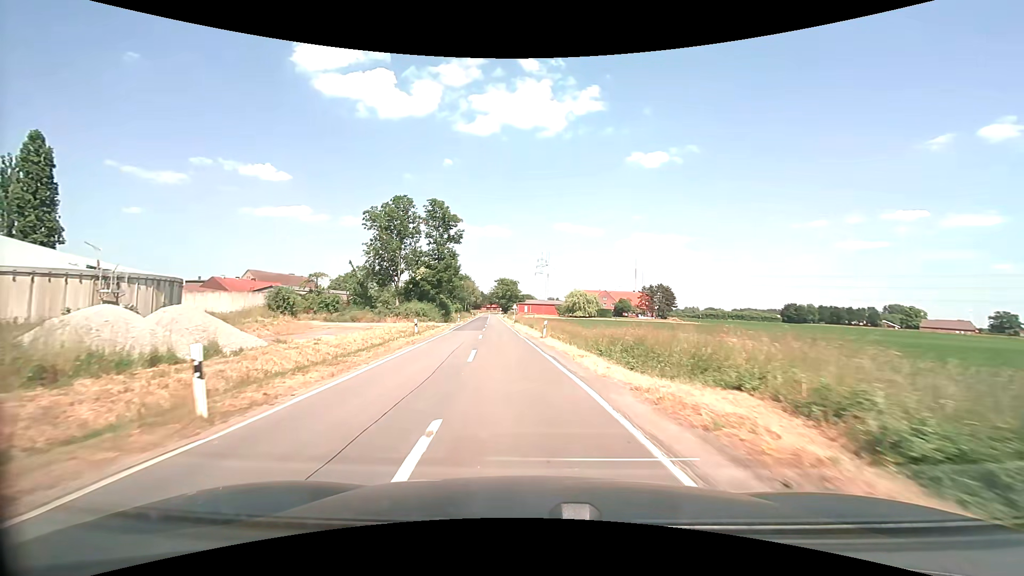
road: secondary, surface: asphalt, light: Day
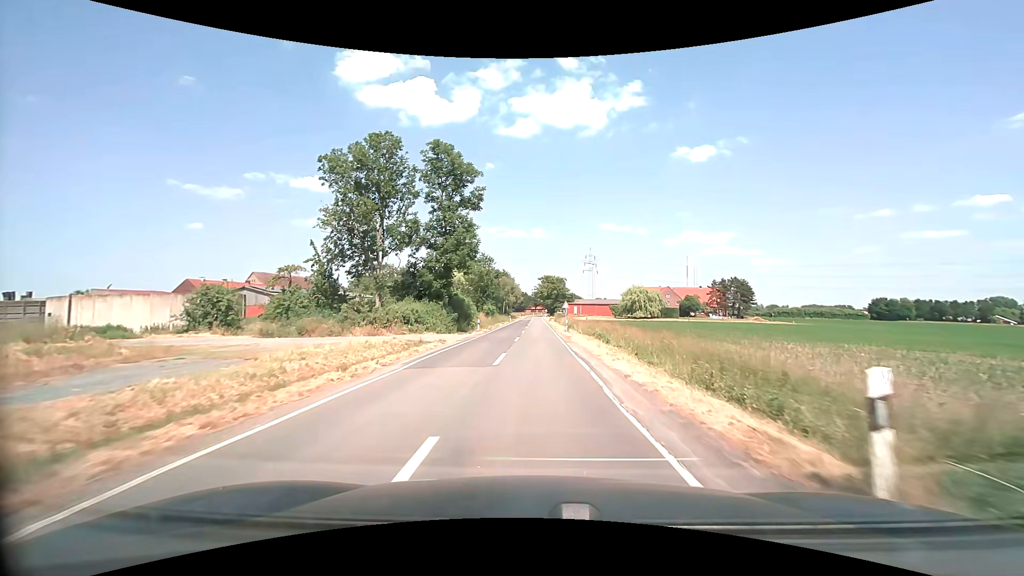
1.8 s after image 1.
(-1.6, +25.0) m; -5°
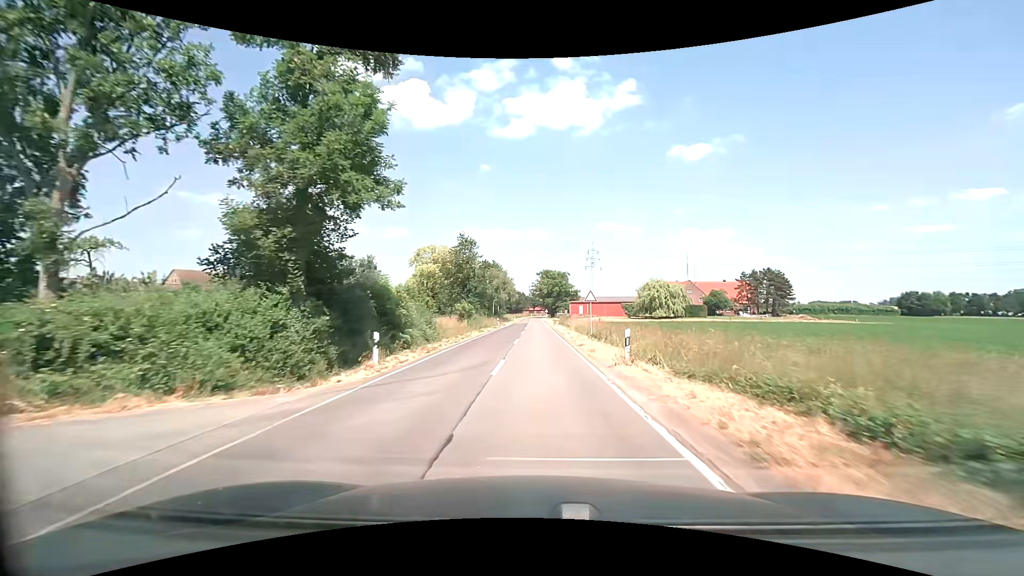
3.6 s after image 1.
(-0.1, +26.8) m; 0°
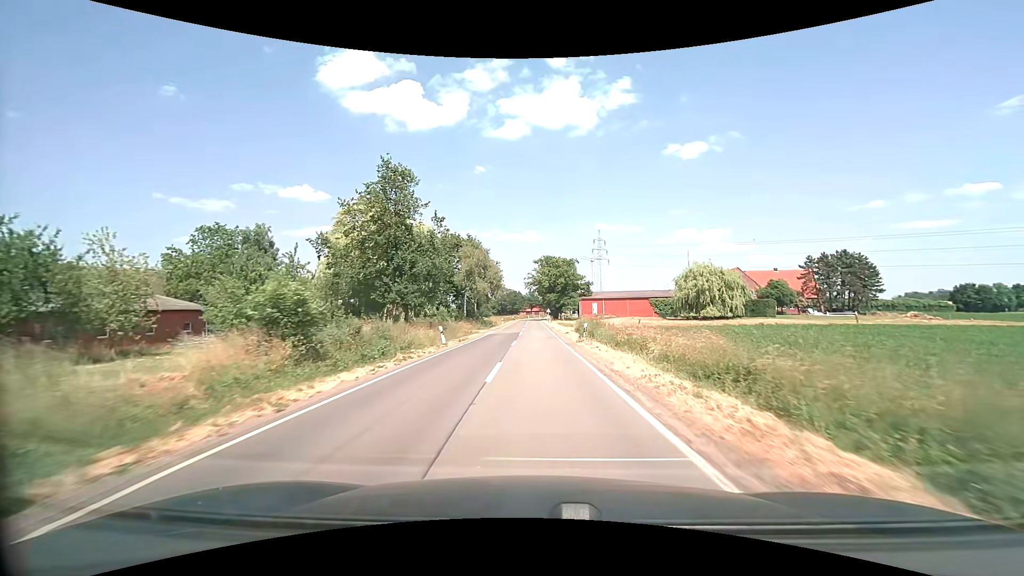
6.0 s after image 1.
(0.0, +37.5) m; 0°
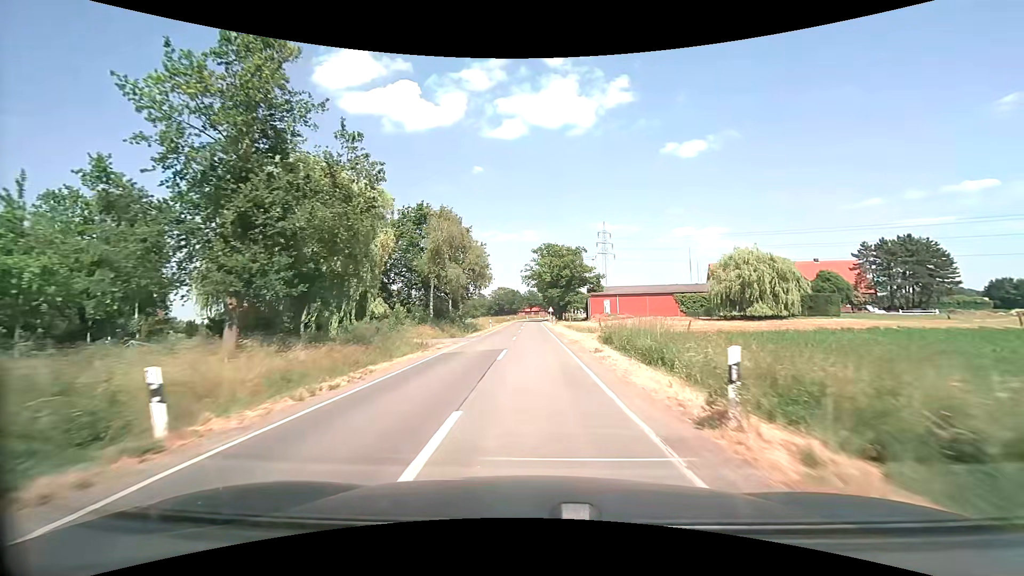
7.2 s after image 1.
(+0.1, +19.1) m; 0°
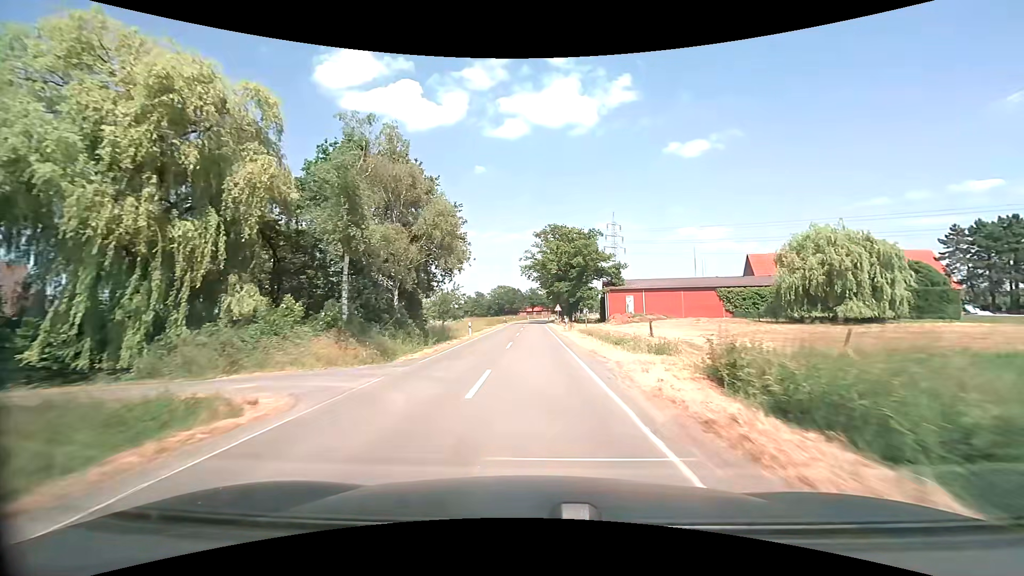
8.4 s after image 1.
(-0.1, +19.3) m; 0°
(0, +10) (0, +20) (0, +30) (0, +40) (0, +50) (0, +60) (0, +70) (0, +80) (0, +90) (0, +100) m
